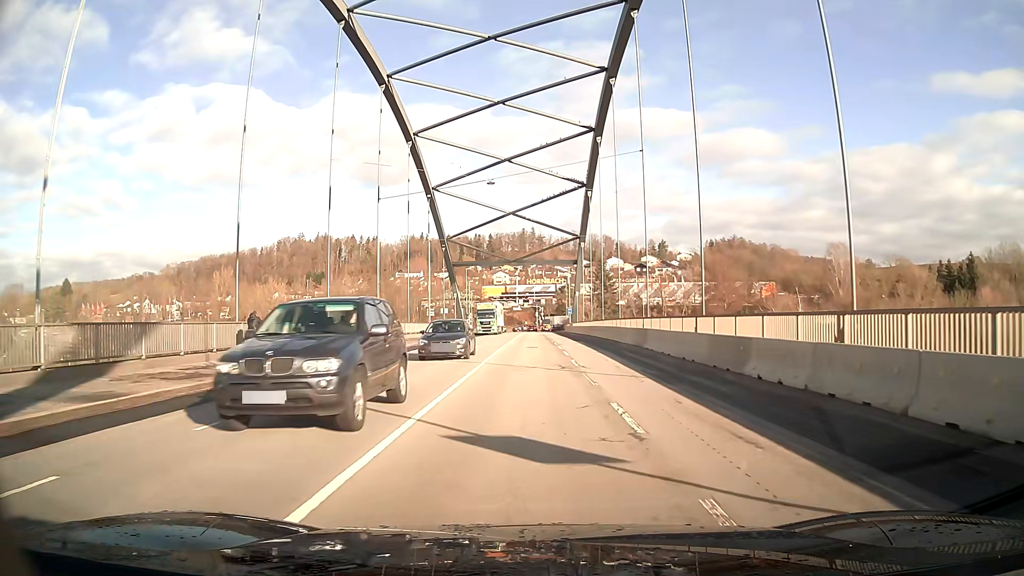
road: primary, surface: asphalt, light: Day
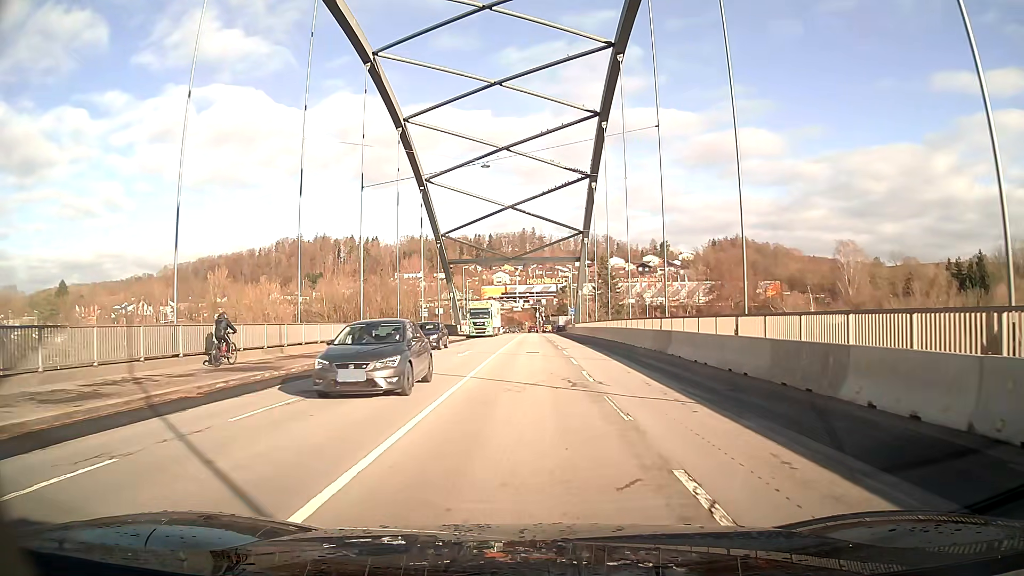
(0.0, +4.9) m; 0°
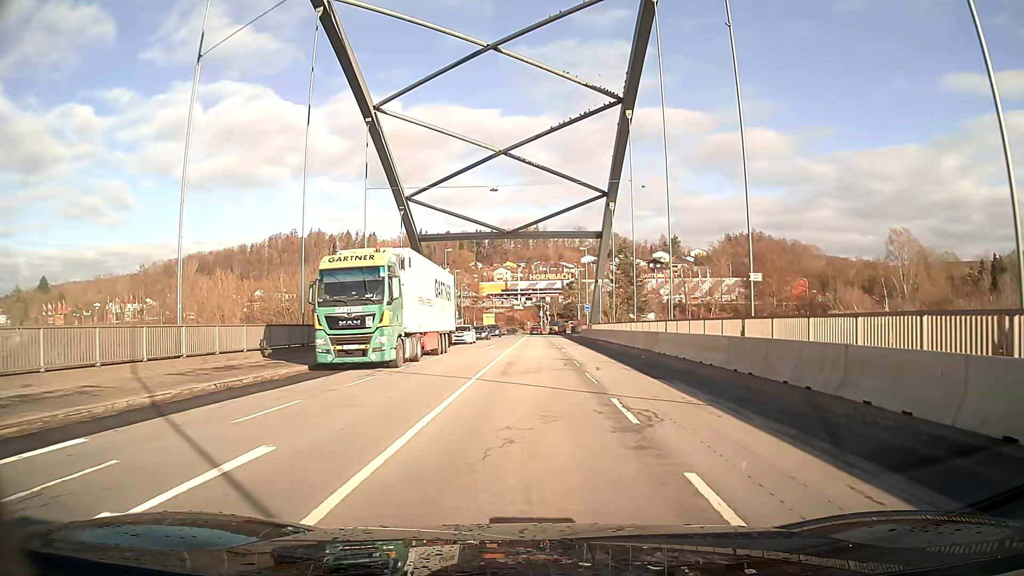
(0.0, +24.2) m; 0°
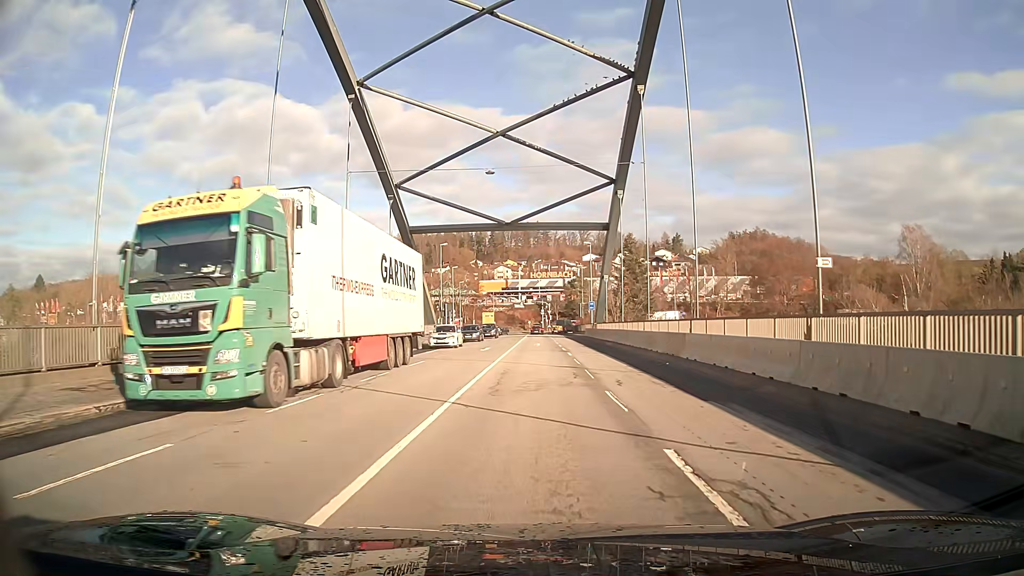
(0.0, +4.8) m; 0°
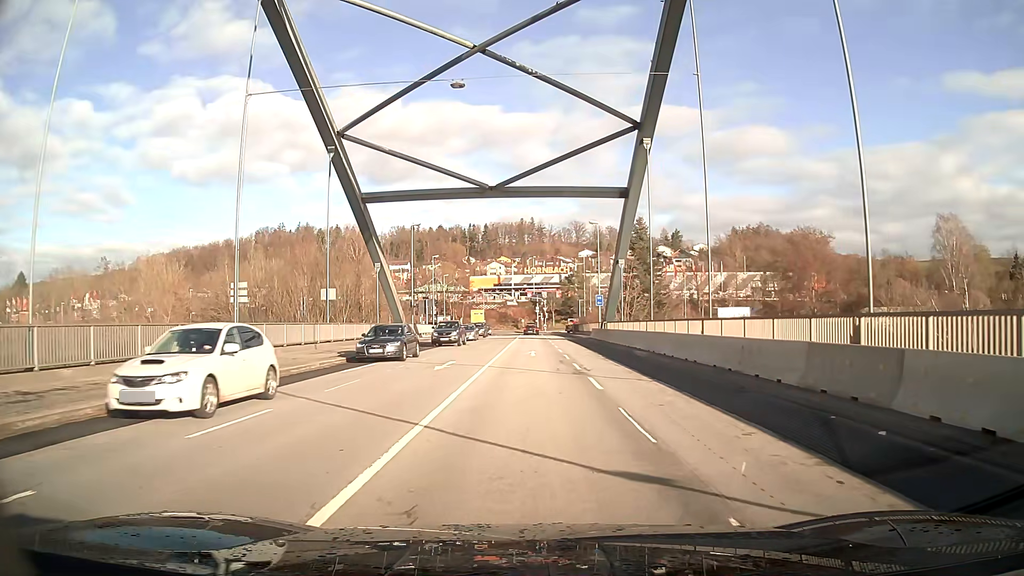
(+0.1, +14.7) m; +1°
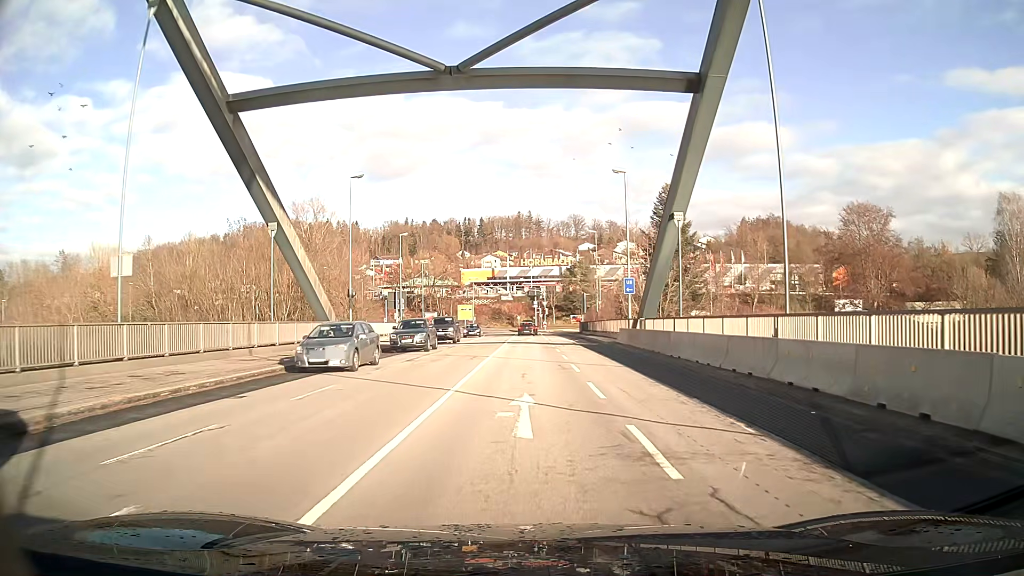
(0.0, +19.9) m; 0°
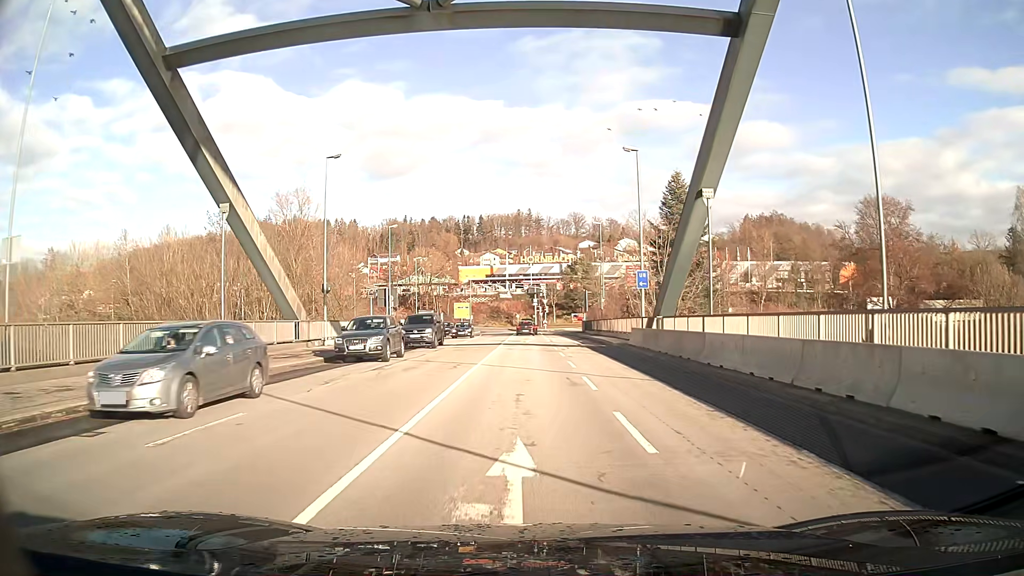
(0.0, +5.0) m; 0°
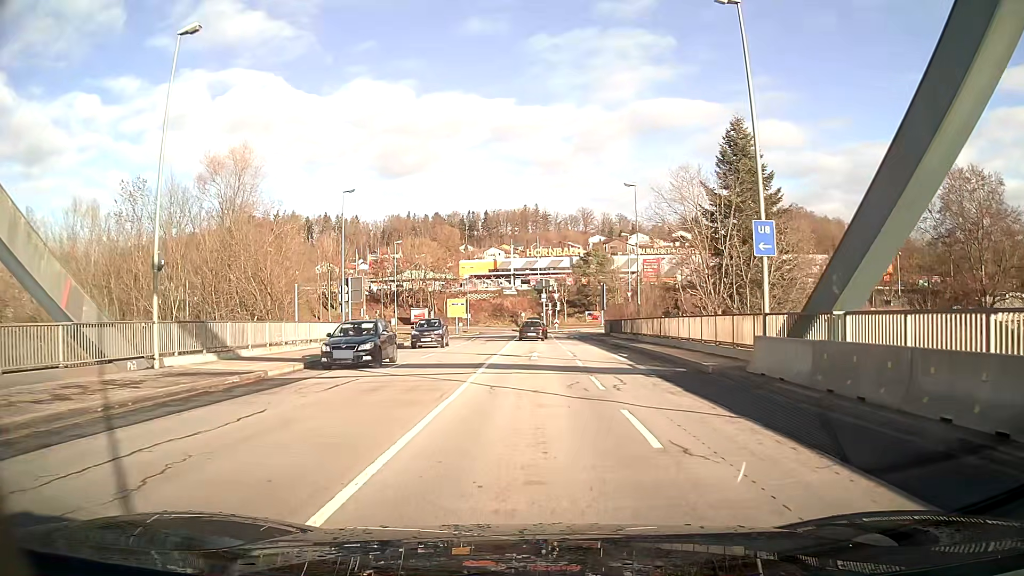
(0.0, +17.5) m; 0°
